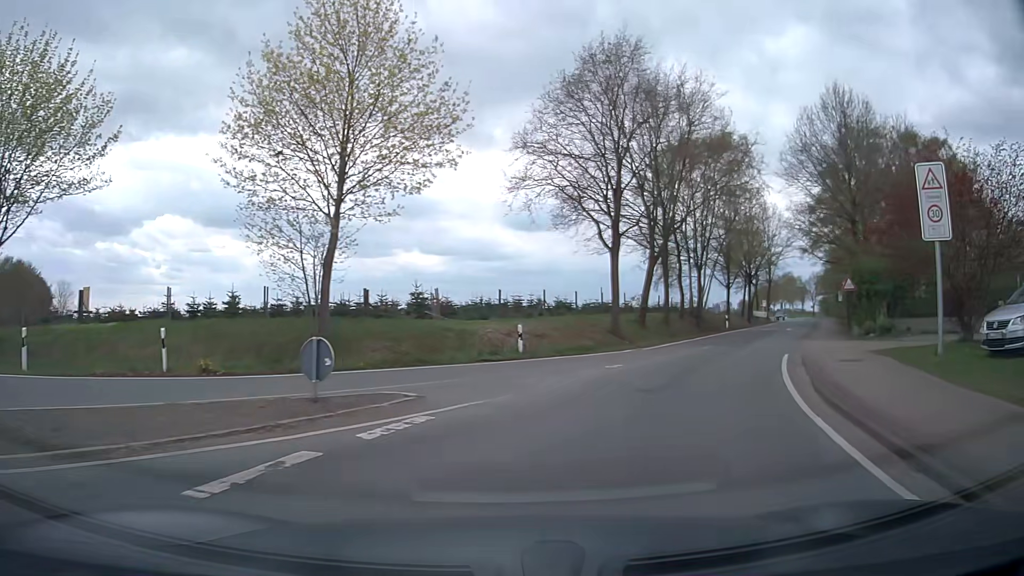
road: secondary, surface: asphalt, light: Day
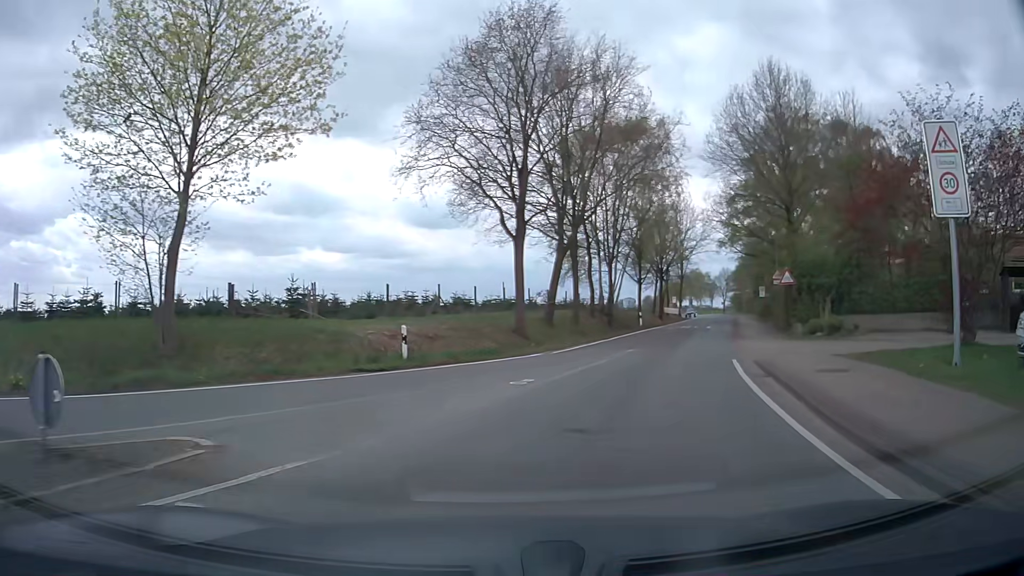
(+0.3, +4.0) m; +8°
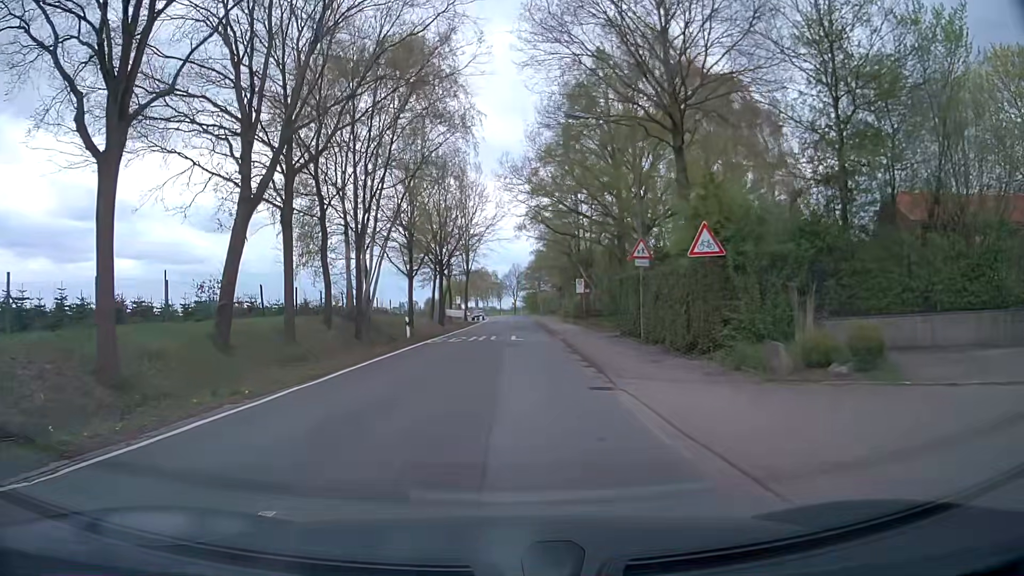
(+3.7, +16.4) m; +18°
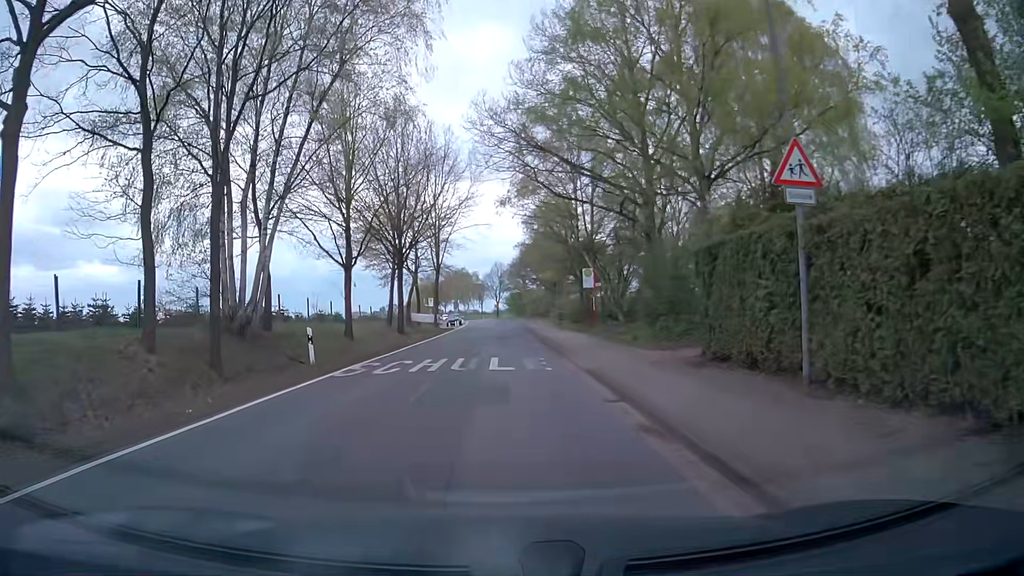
(+0.3, +14.2) m; +2°
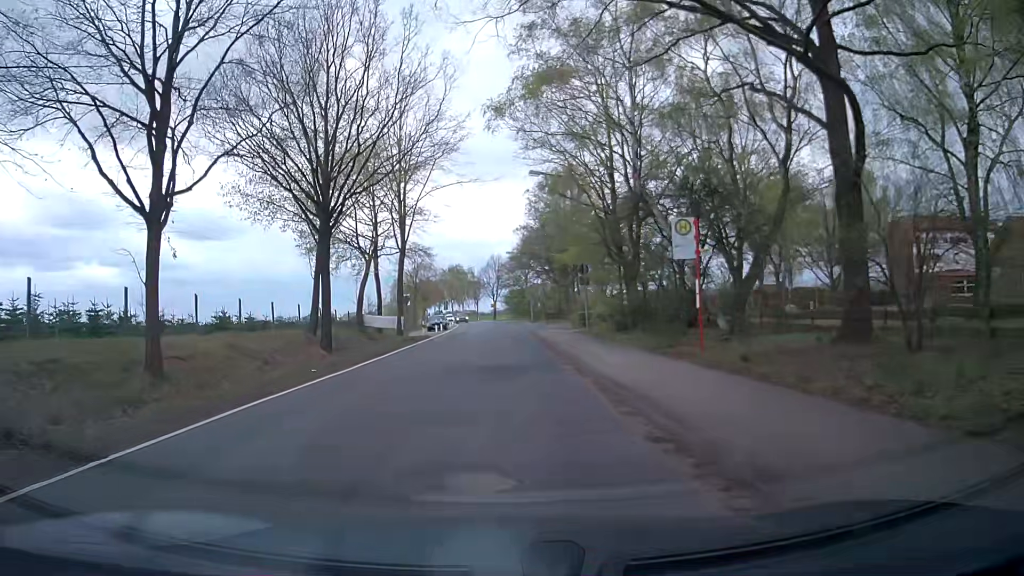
(0.0, +19.0) m; +1°
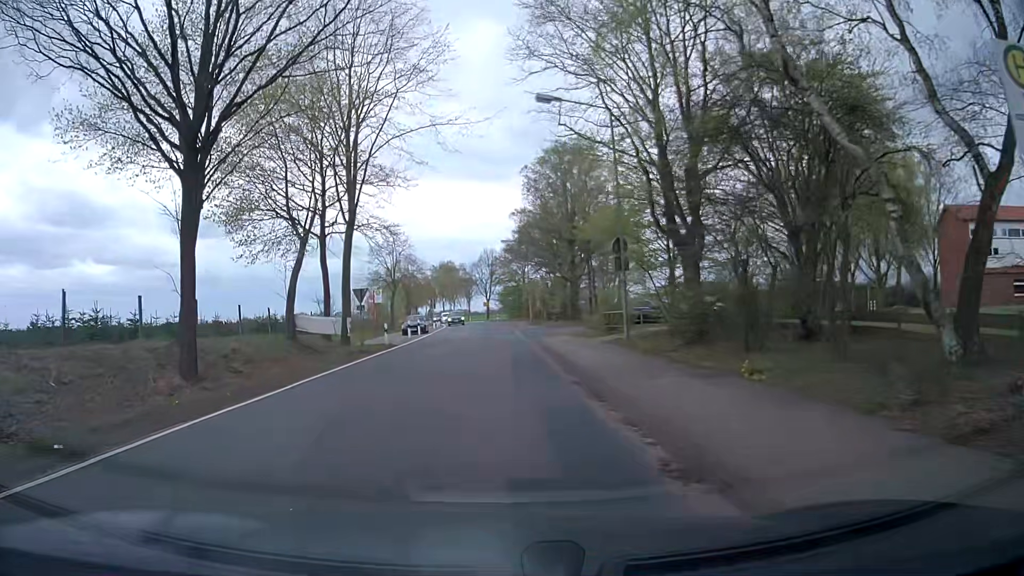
(-0.1, +11.9) m; -1°
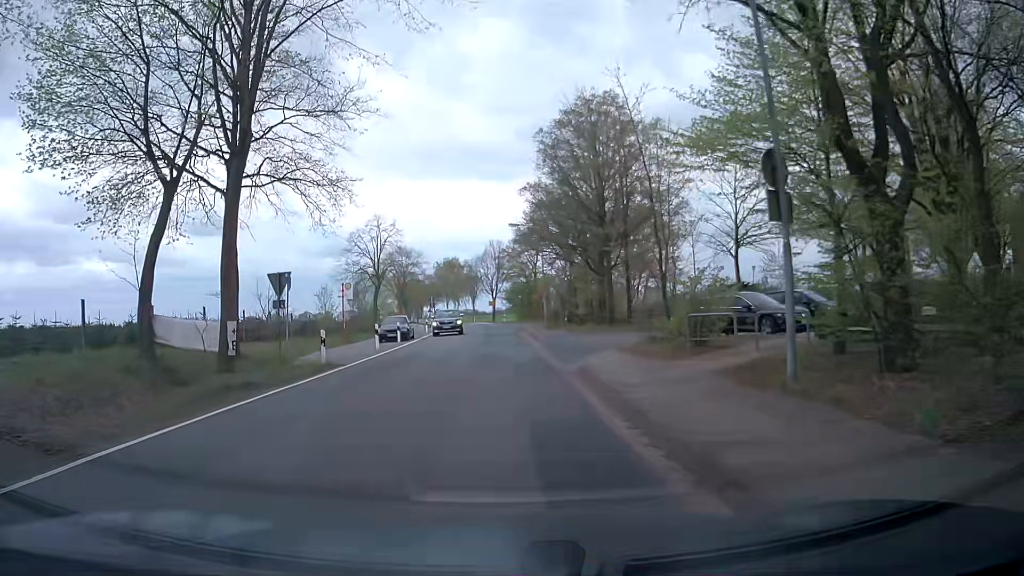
(-0.1, +12.2) m; -1°
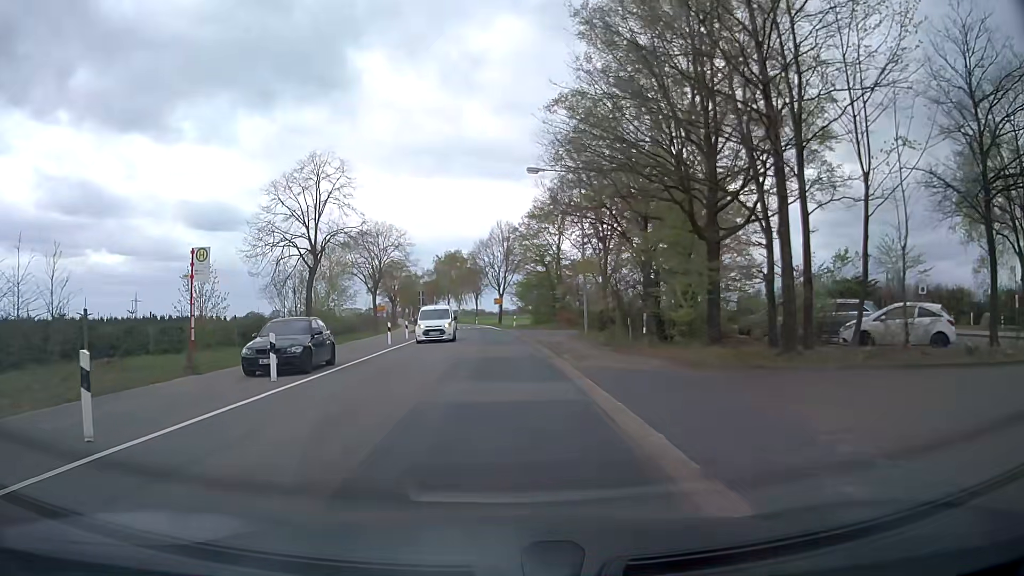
(-0.1, +20.9) m; 0°
(0, +10) (0, +20) (0, +30) (-1, +40) (-1, +50) (-2, +60) (-3, +70) (-4, +80) (-5, +90) (-7, +100) m
